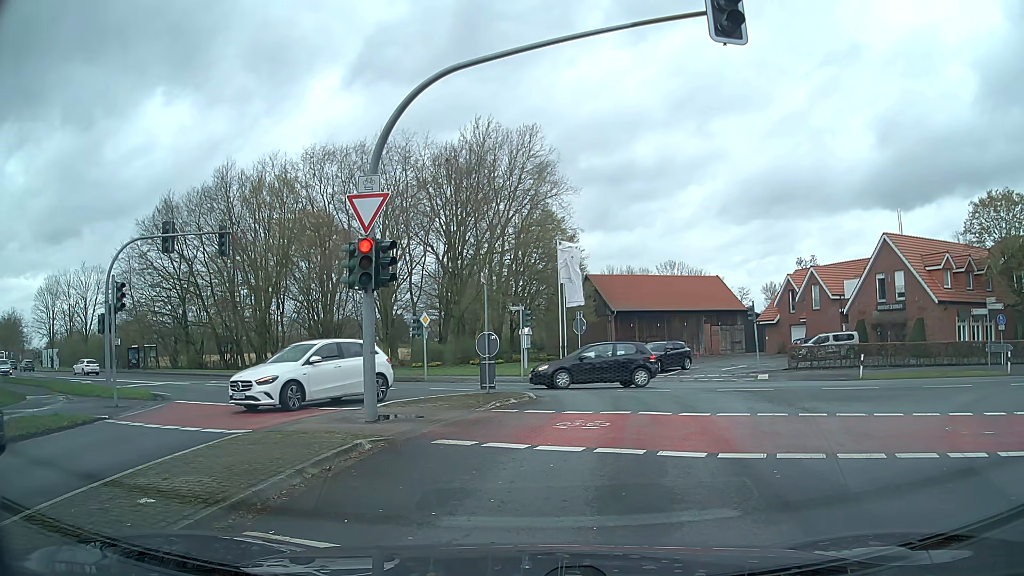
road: secondary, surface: asphalt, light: Day
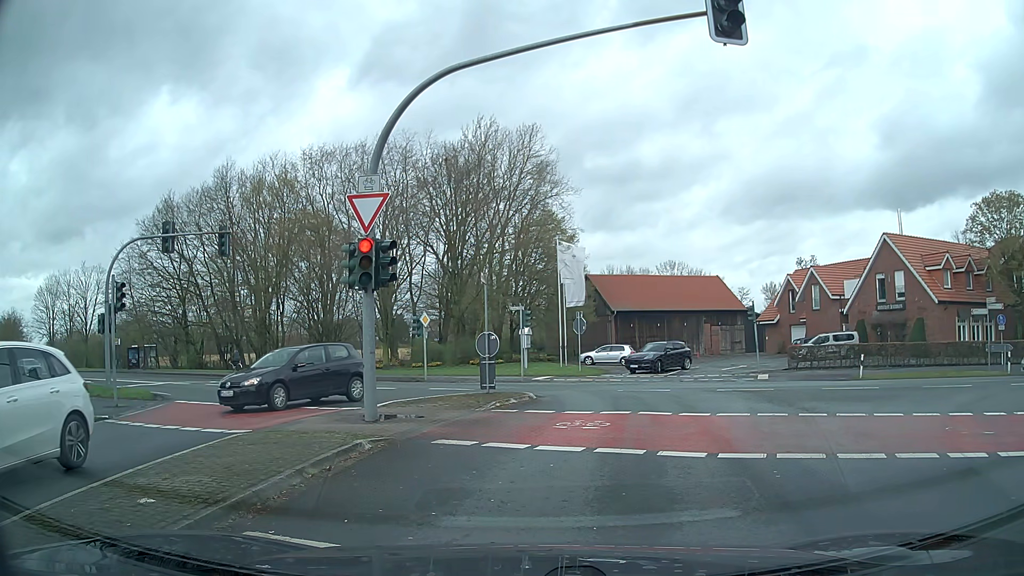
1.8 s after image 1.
(0.0, 0.0) m; 0°
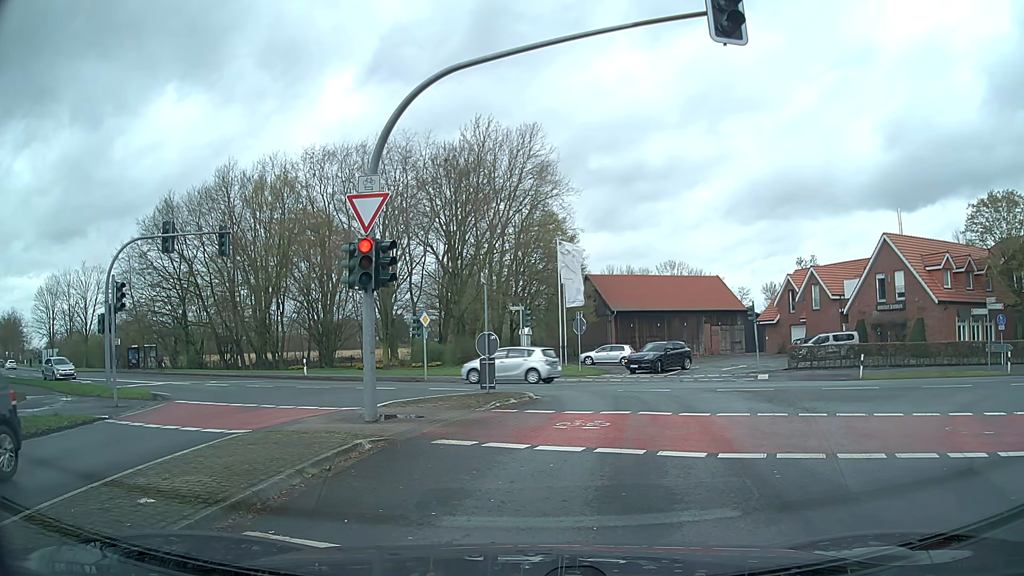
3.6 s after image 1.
(0.0, 0.0) m; 0°
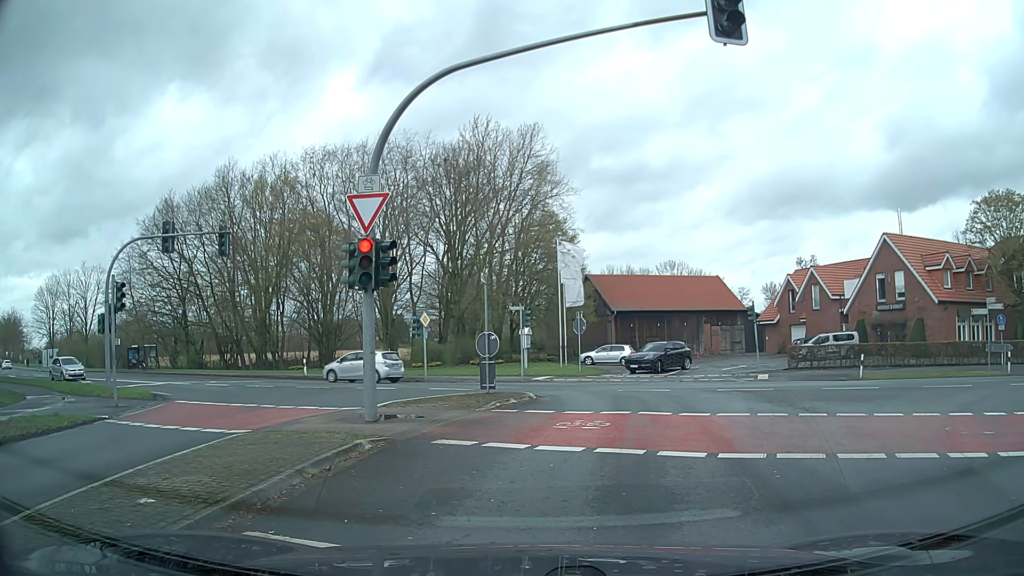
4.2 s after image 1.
(0.0, 0.0) m; 0°
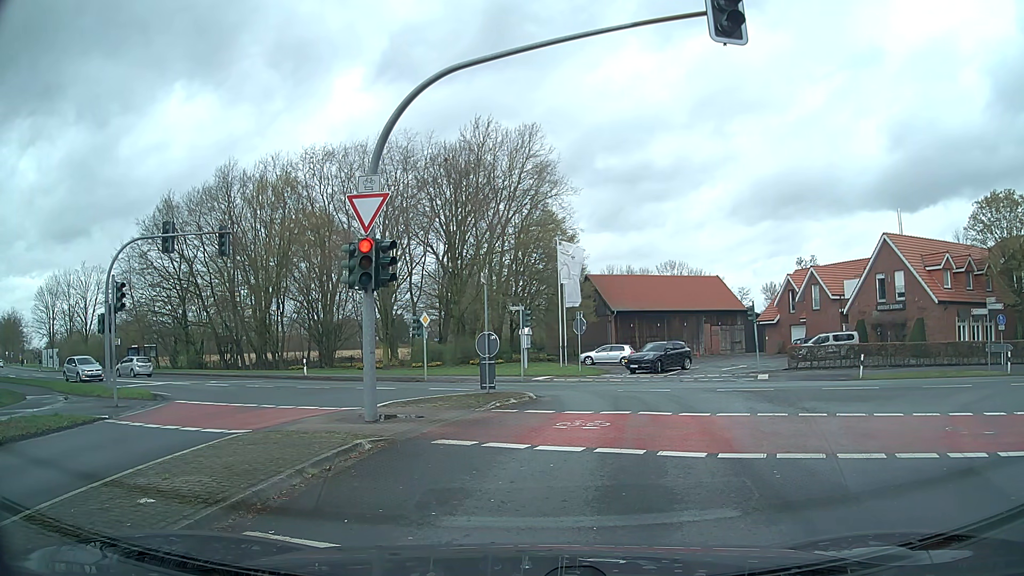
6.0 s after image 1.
(0.0, 0.0) m; 0°
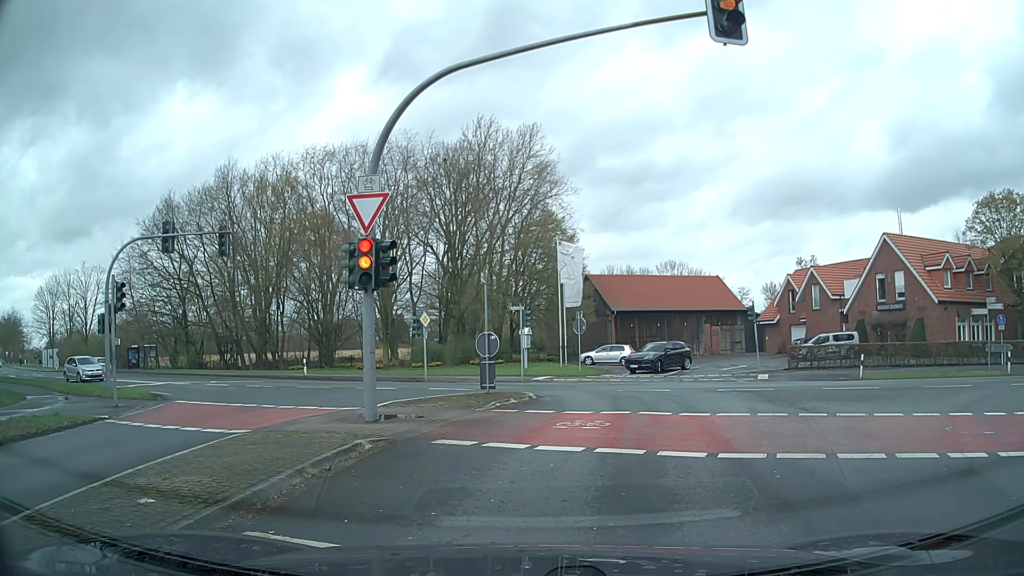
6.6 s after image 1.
(0.0, 0.0) m; 0°
